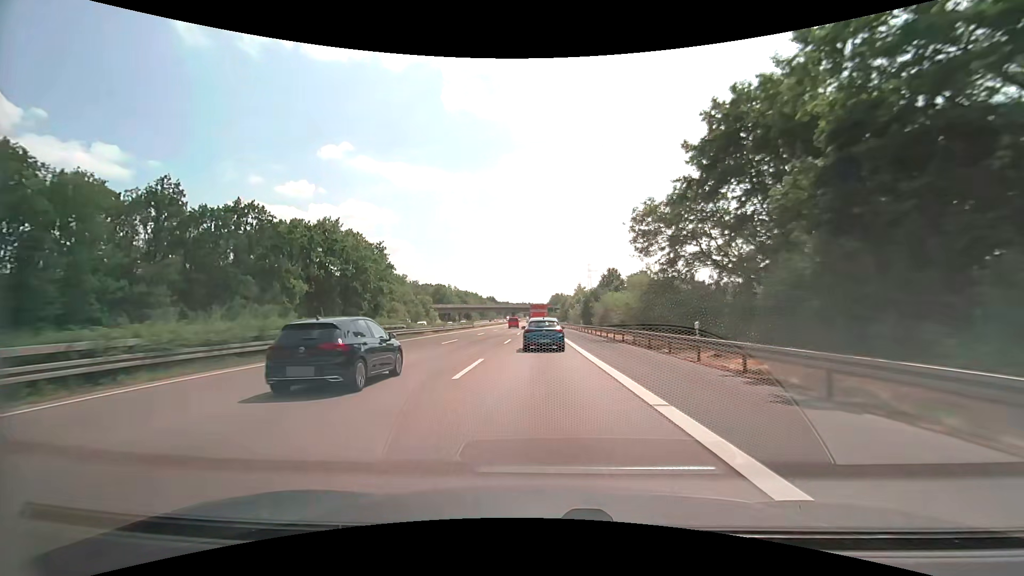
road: motorway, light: Day
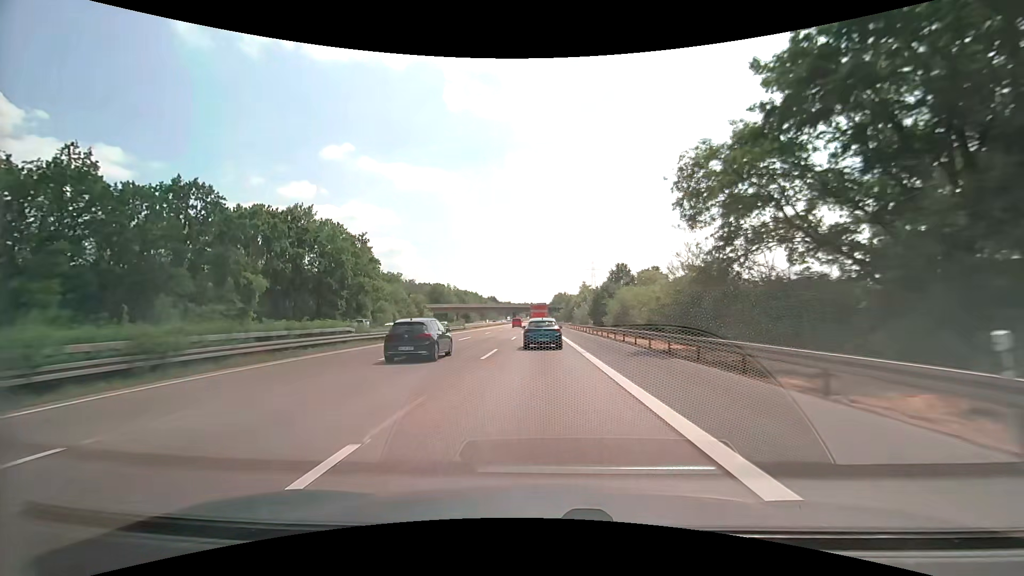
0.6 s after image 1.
(0.0, +11.9) m; 0°
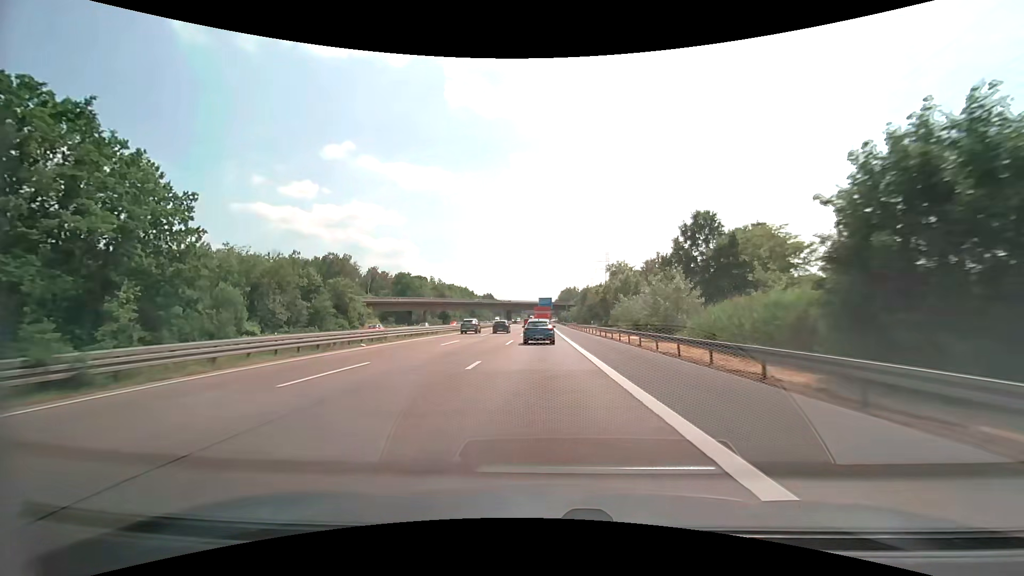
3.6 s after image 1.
(-0.5, +61.3) m; 0°
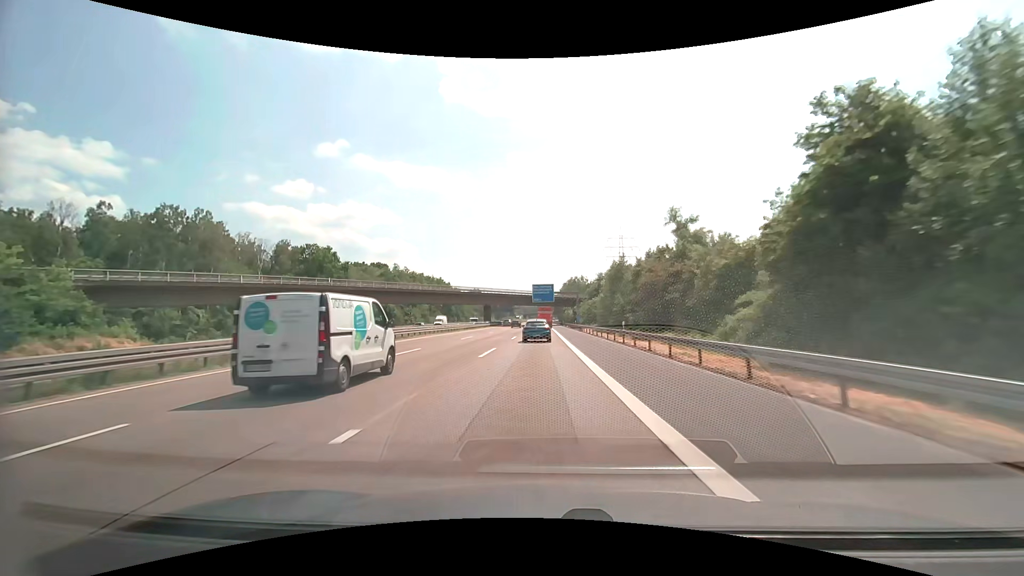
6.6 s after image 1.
(+0.2, +64.3) m; 0°
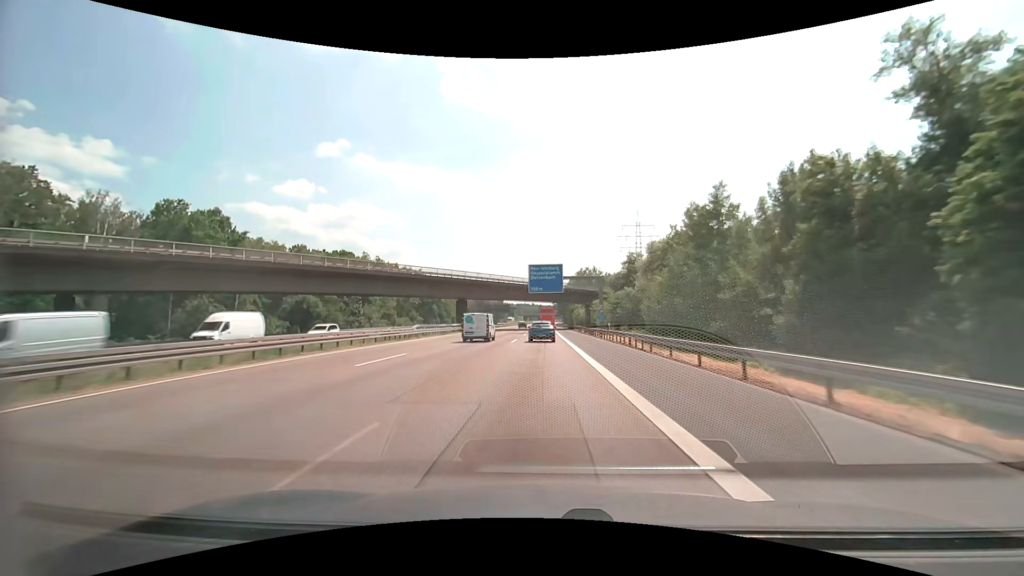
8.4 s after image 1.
(-0.1, +39.6) m; 0°
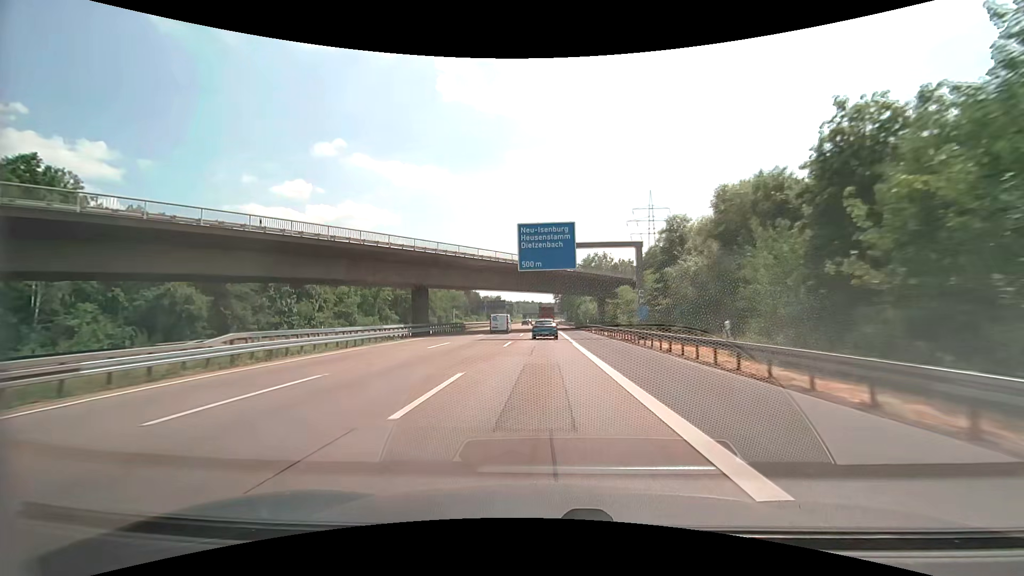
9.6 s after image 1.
(0.0, +26.7) m; 0°
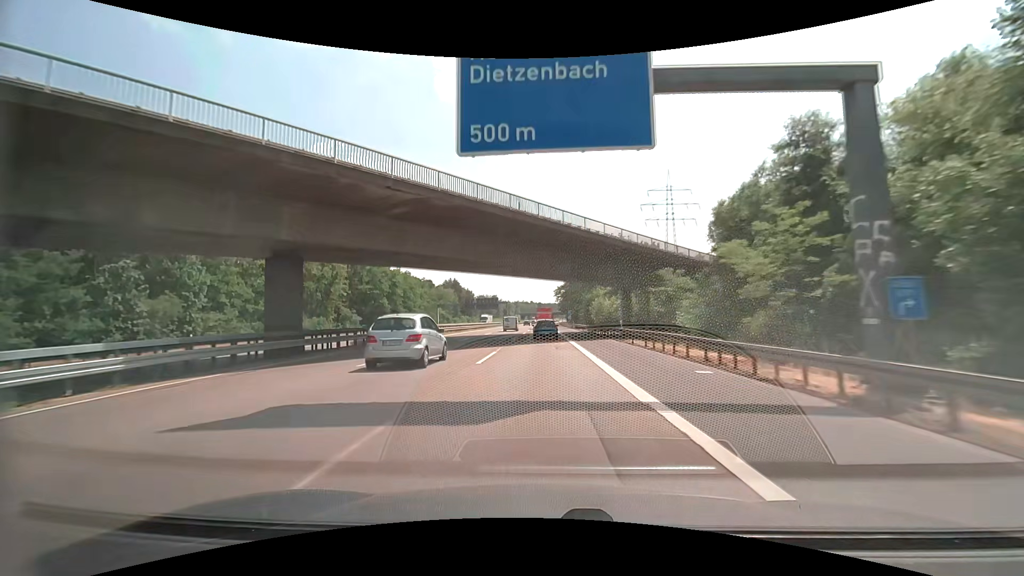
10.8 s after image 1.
(0.0, +26.9) m; 0°
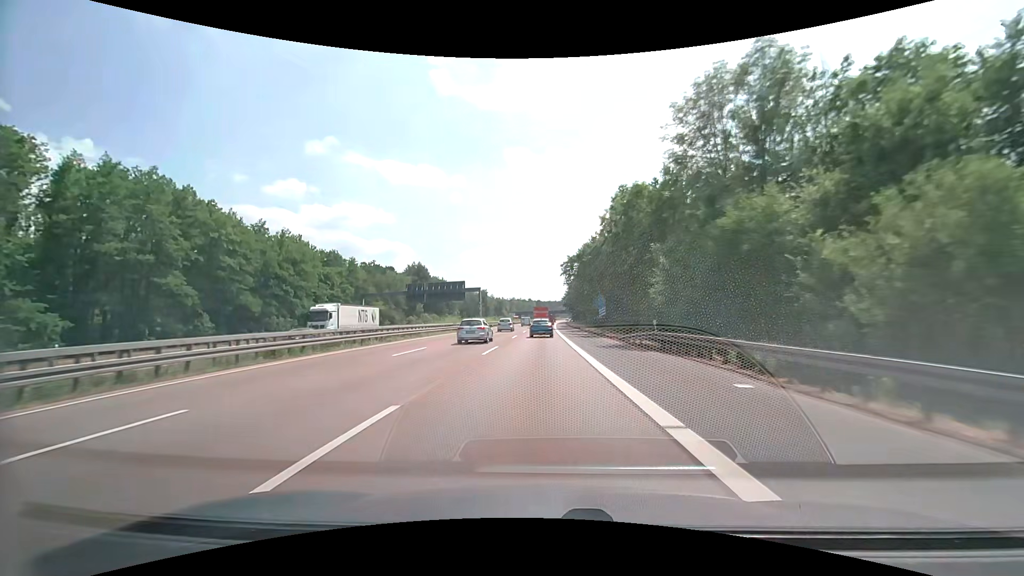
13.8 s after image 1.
(+0.4, +67.9) m; 0°
(0, +10) (0, +20) (0, +30) (0, +40) (0, +50) (0, +60) (0, +70) (0, +80) (0, +90) (0, +100) m
